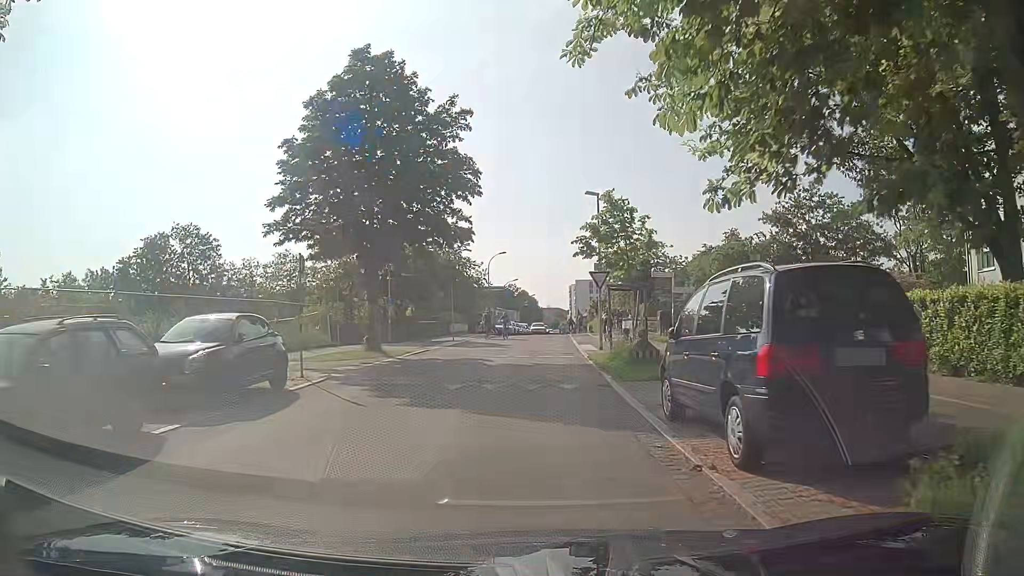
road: residential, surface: asphalt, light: Day
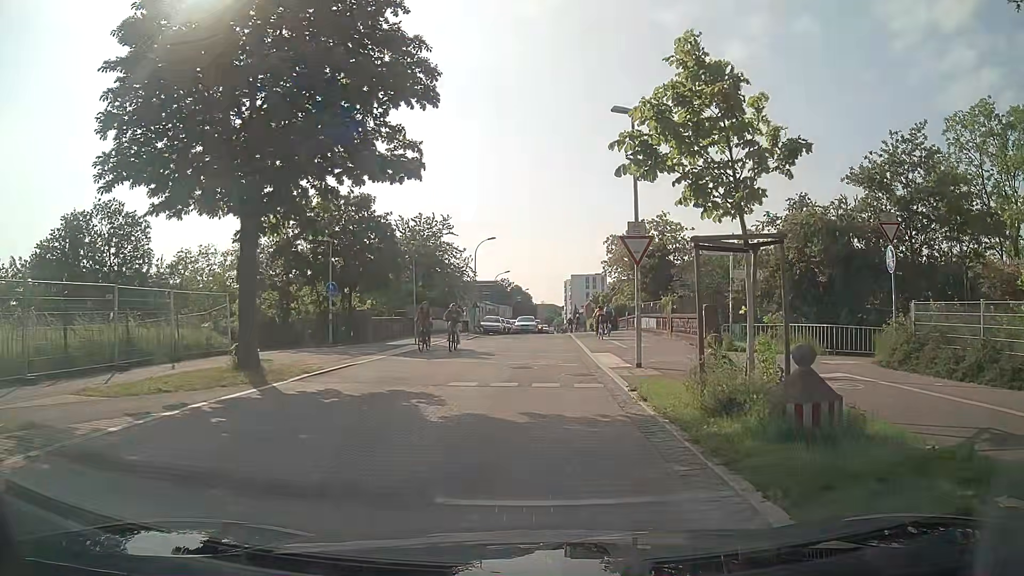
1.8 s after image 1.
(0.0, +10.3) m; -1°
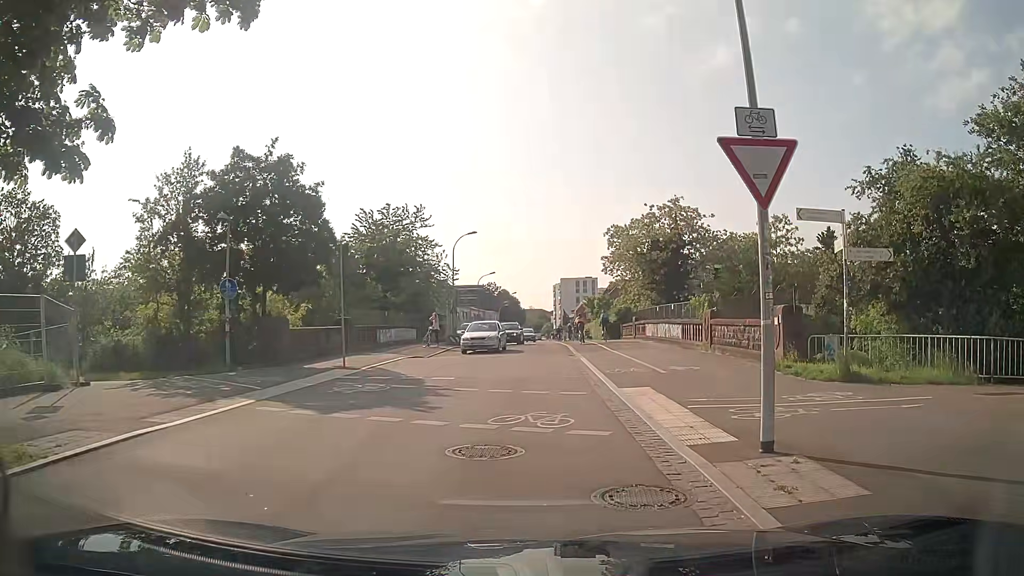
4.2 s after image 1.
(+0.3, +9.1) m; +3°
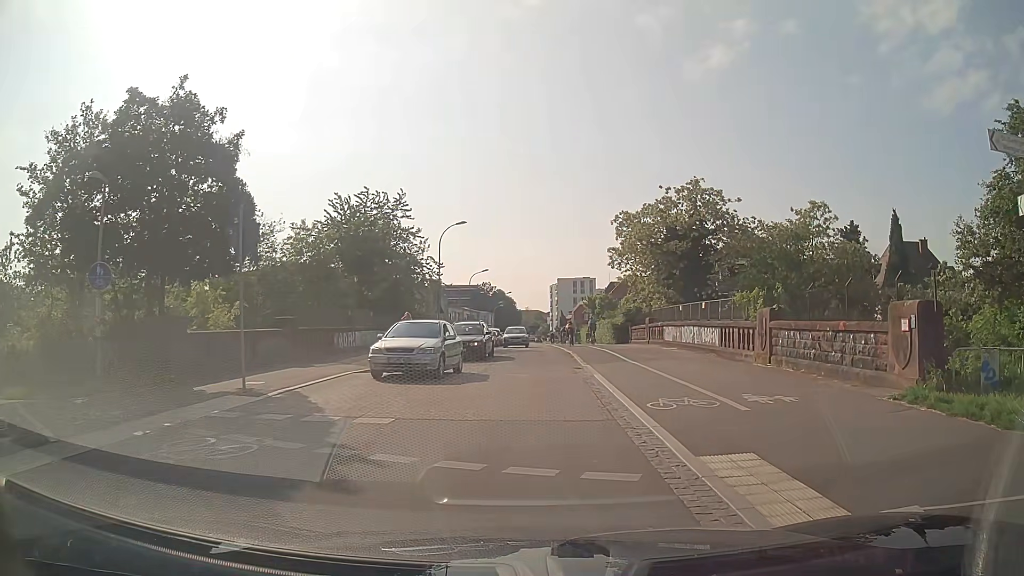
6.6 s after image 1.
(-0.1, +6.5) m; -2°
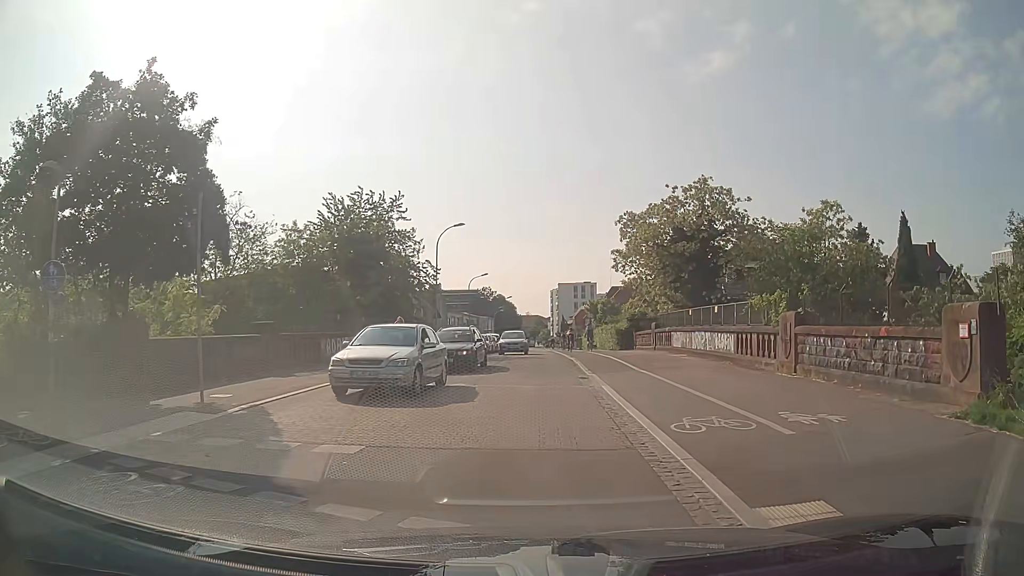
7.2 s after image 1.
(0.0, +1.9) m; +1°
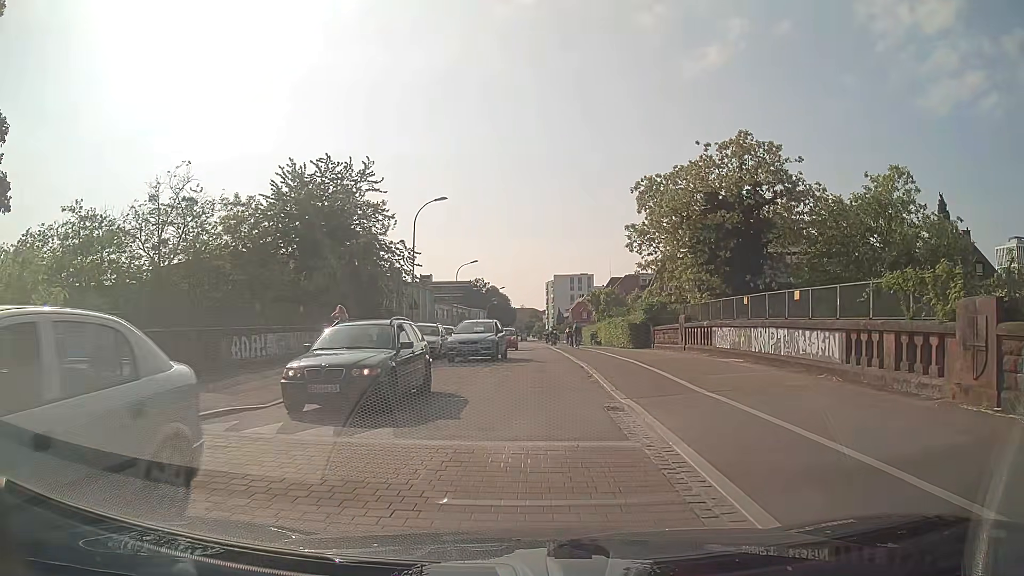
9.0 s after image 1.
(+0.1, +8.2) m; +1°
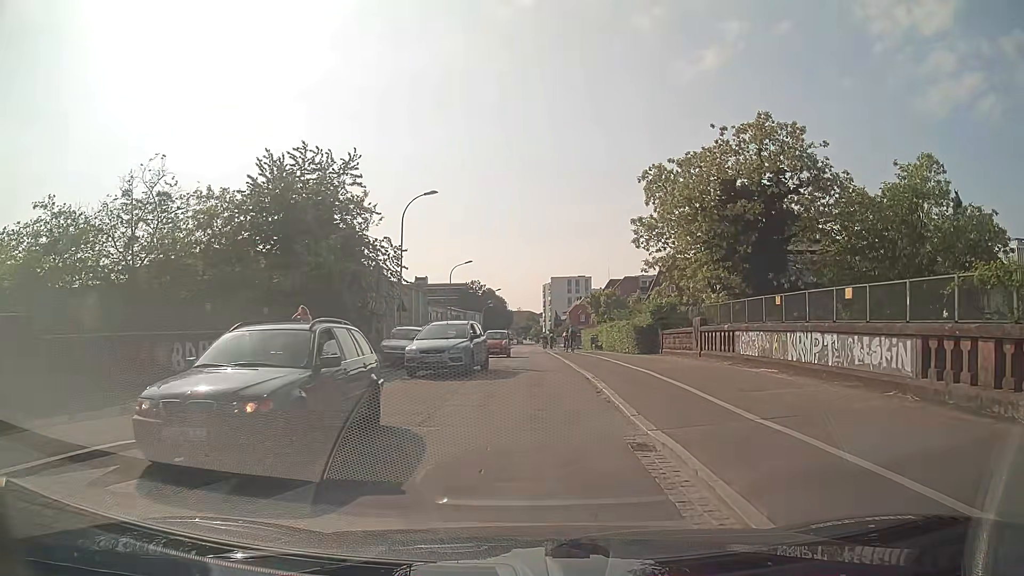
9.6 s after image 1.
(0.0, +3.0) m; +1°
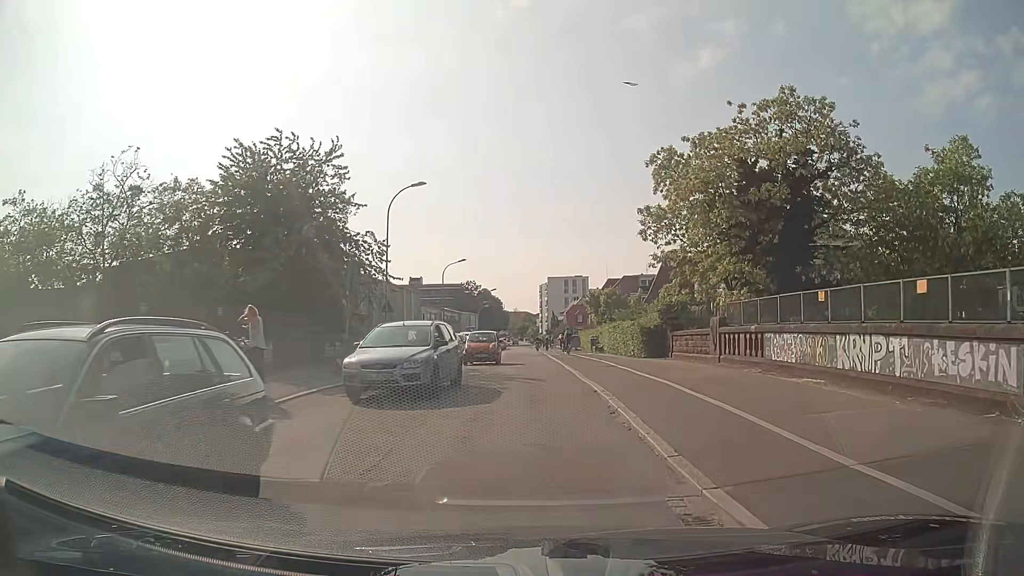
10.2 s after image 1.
(0.0, +3.0) m; +1°
